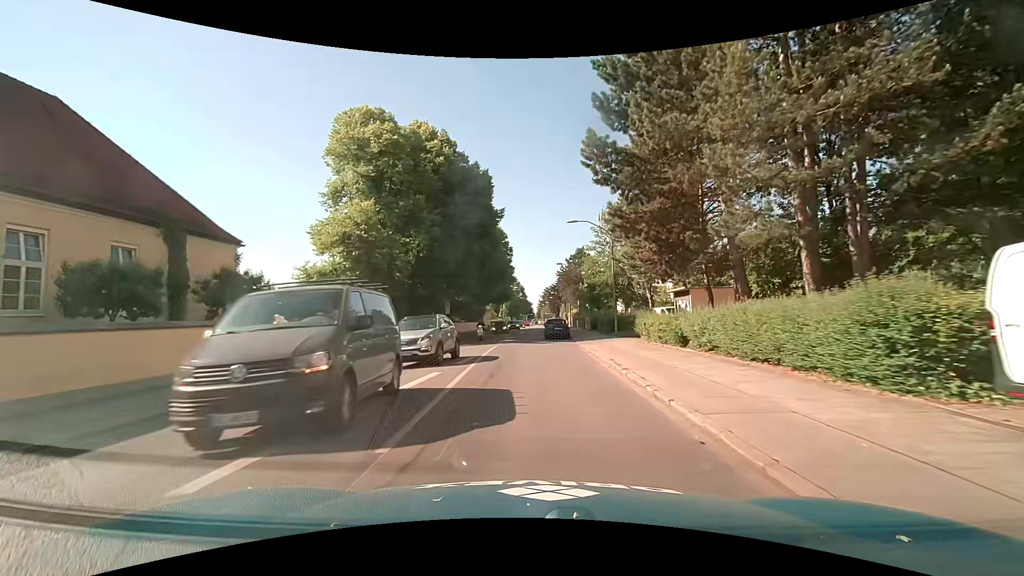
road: secondary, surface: asphalt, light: Day
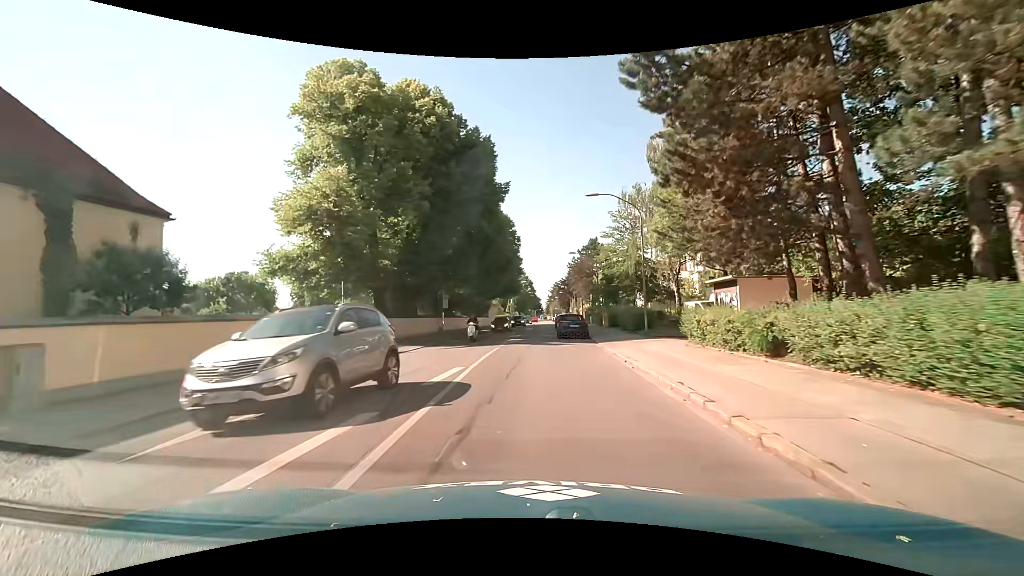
(-0.1, +6.1) m; -2°
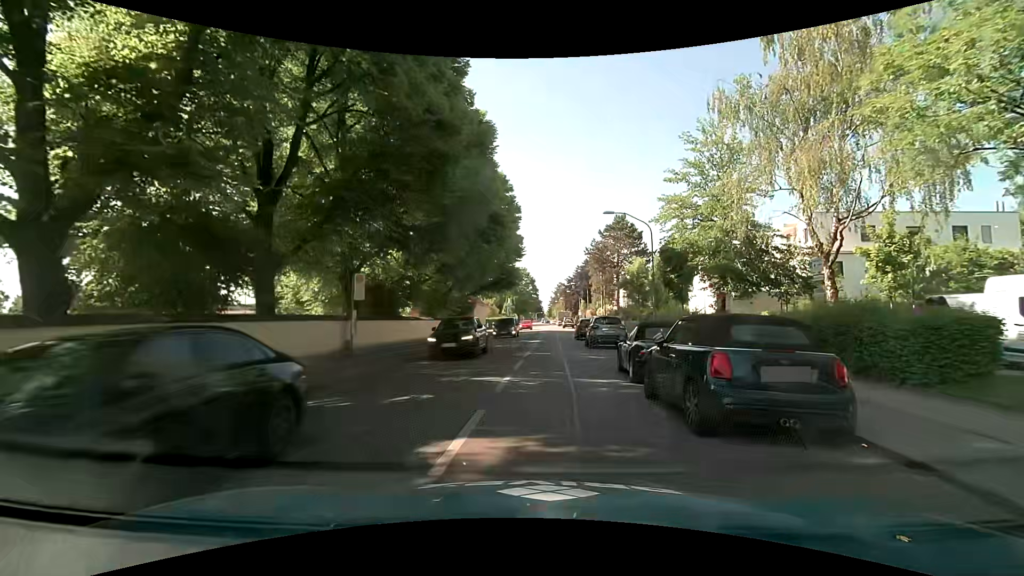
(-0.1, +22.3) m; +1°
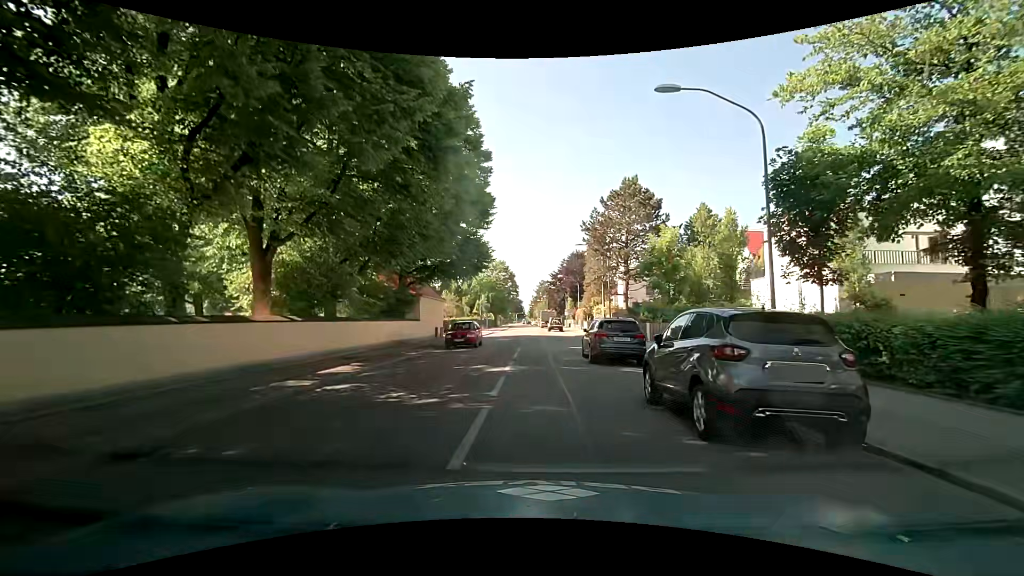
(+0.4, +17.8) m; 0°
(0, +10) (+1, +20) (+1, +30) (+2, +40) (+2, +50) (+2, +60) (+2, +70) (+3, +80) (+3, +90) (+3, +100) m
